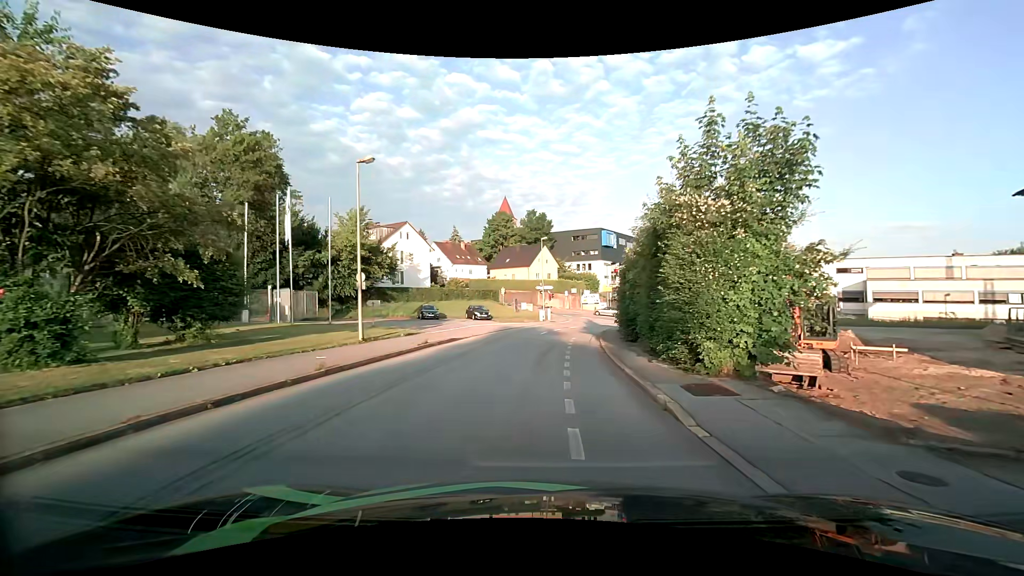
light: Day
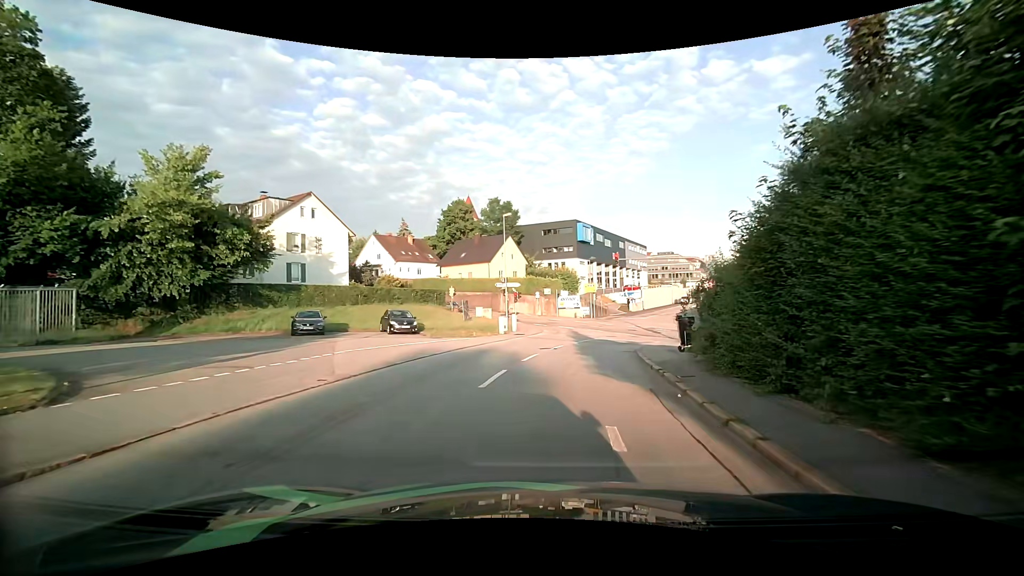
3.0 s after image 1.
(+0.3, +19.9) m; +3°
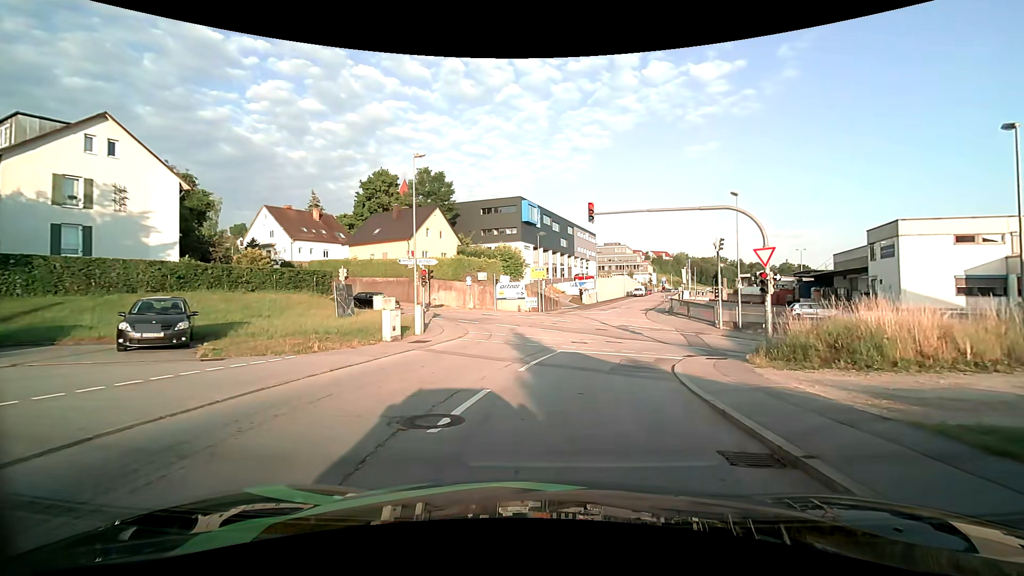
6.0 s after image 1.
(+0.9, +15.5) m; +7°
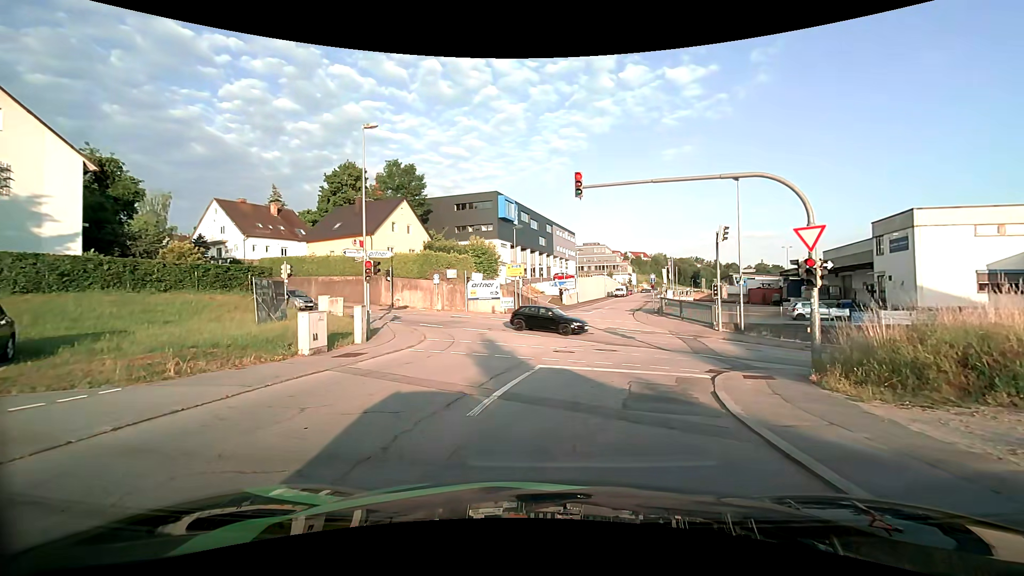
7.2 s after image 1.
(+0.1, +4.9) m; +3°
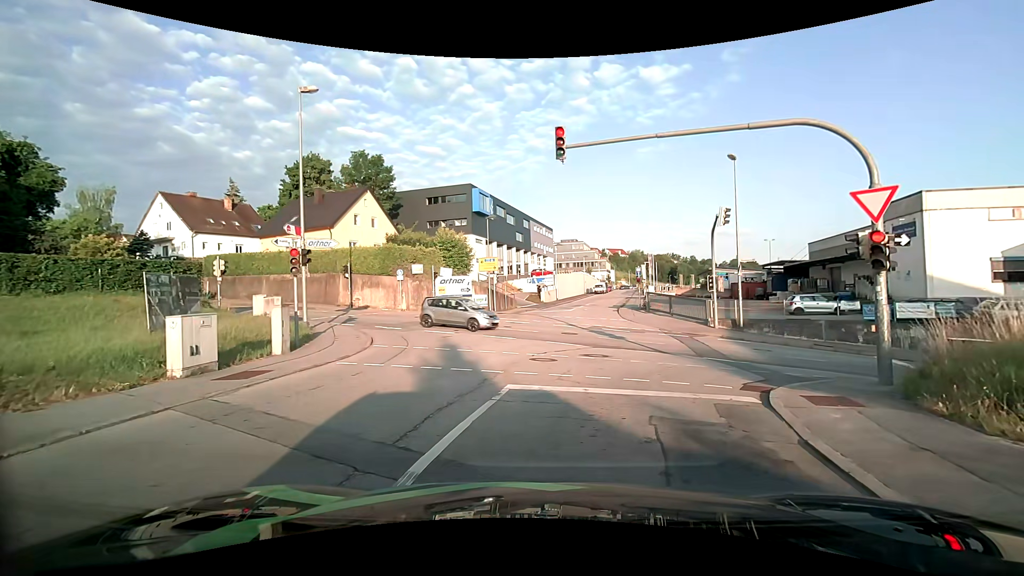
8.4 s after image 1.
(+0.1, +3.9) m; +2°
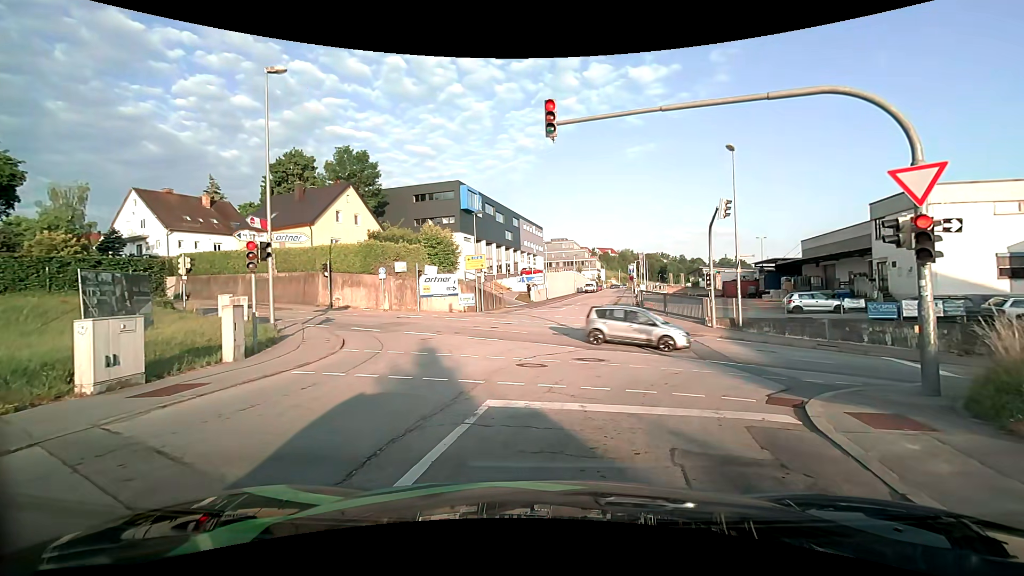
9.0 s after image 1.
(0.0, +1.6) m; +1°
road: residential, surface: asphalt
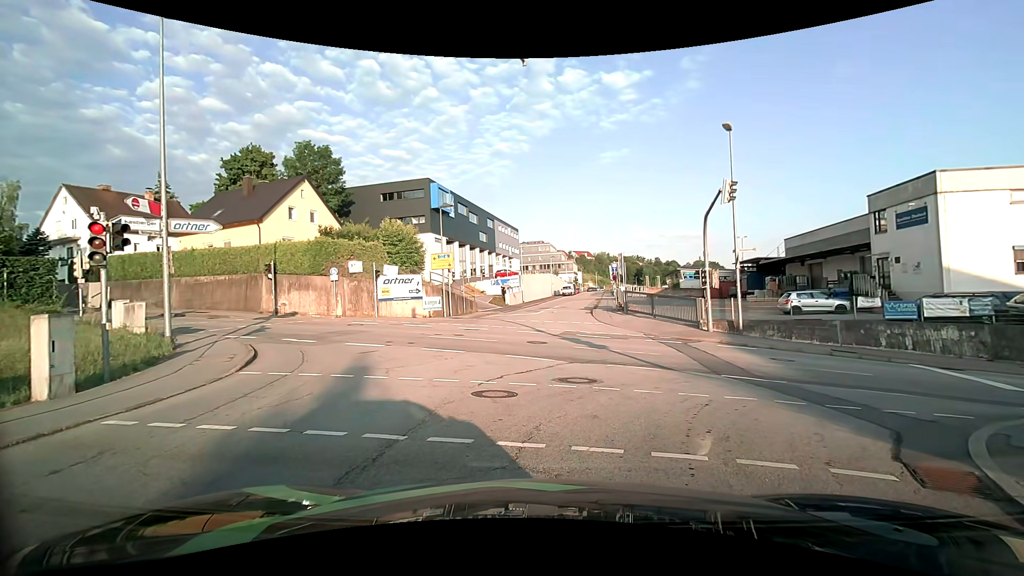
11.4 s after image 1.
(+0.1, +3.7) m; +2°
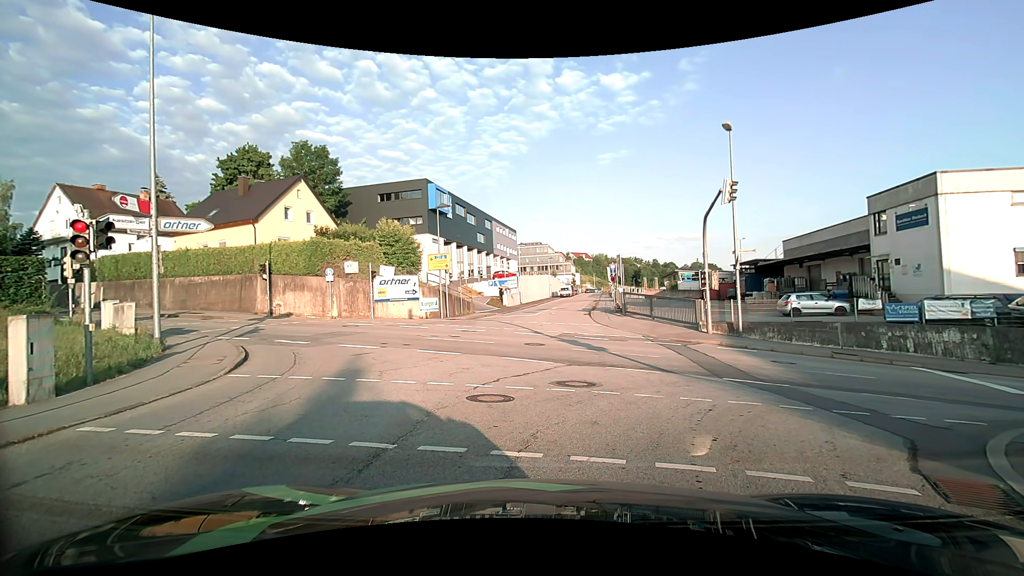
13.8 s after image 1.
(0.0, +0.4) m; 0°
